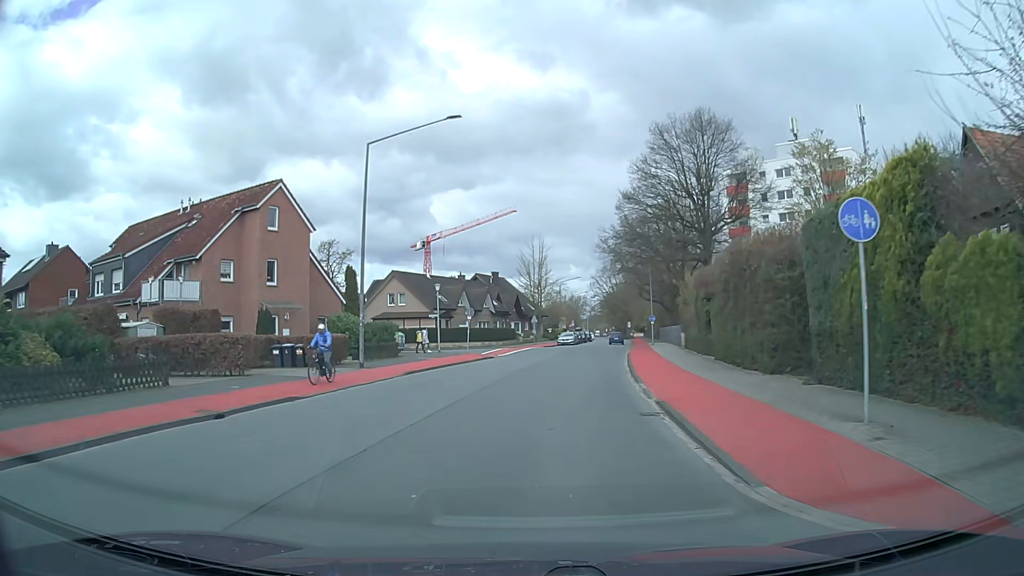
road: tertiary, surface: asphalt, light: Day
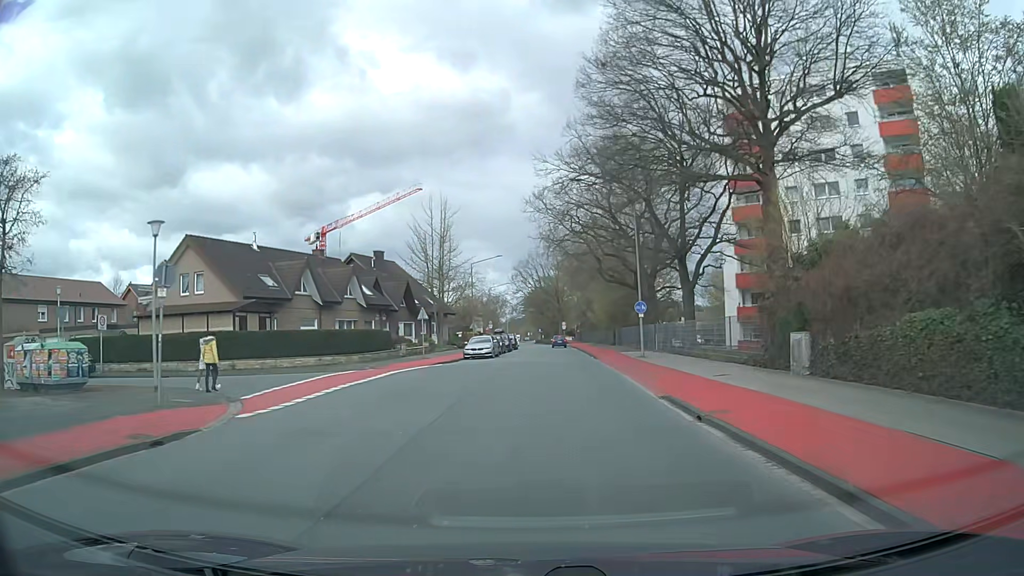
(+1.8, +31.6) m; +7°
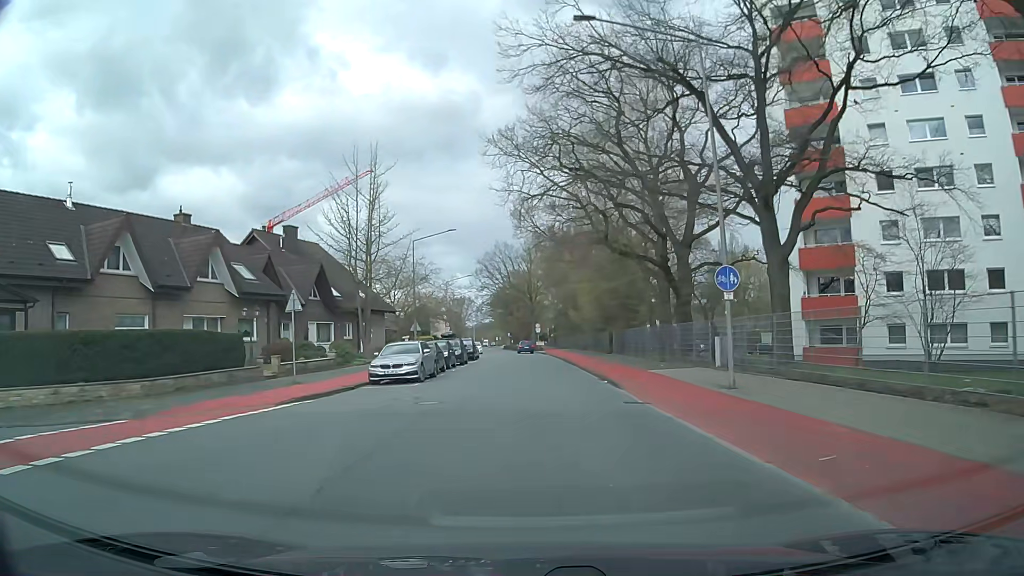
(+0.4, +19.4) m; +3°
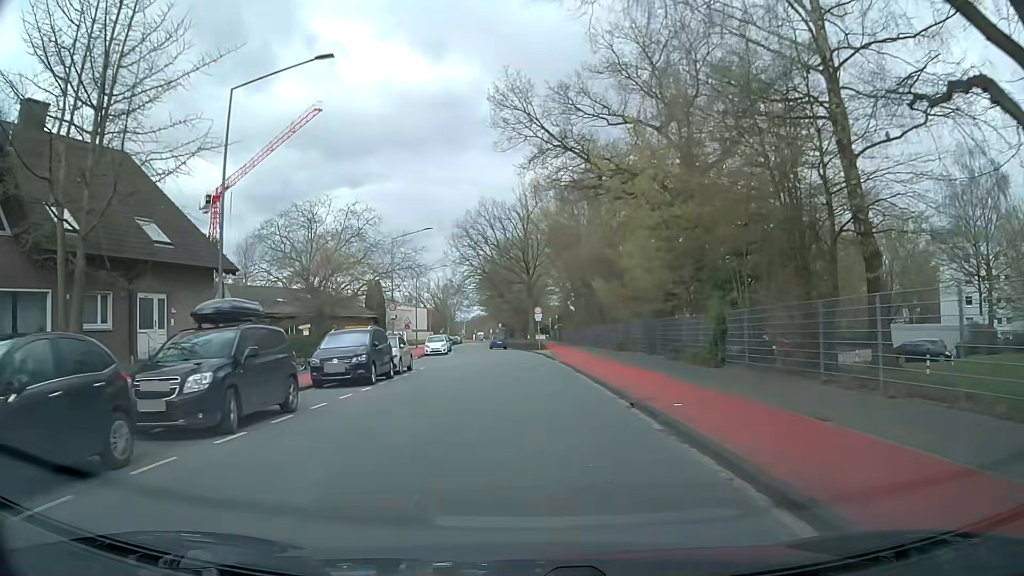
(+0.5, +31.0) m; 0°
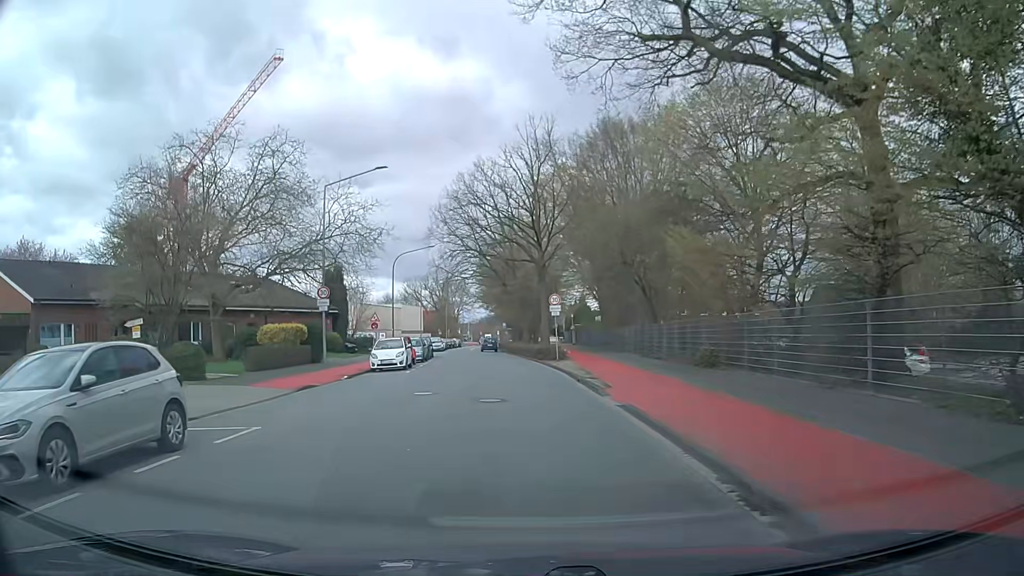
(-0.1, +19.0) m; -2°
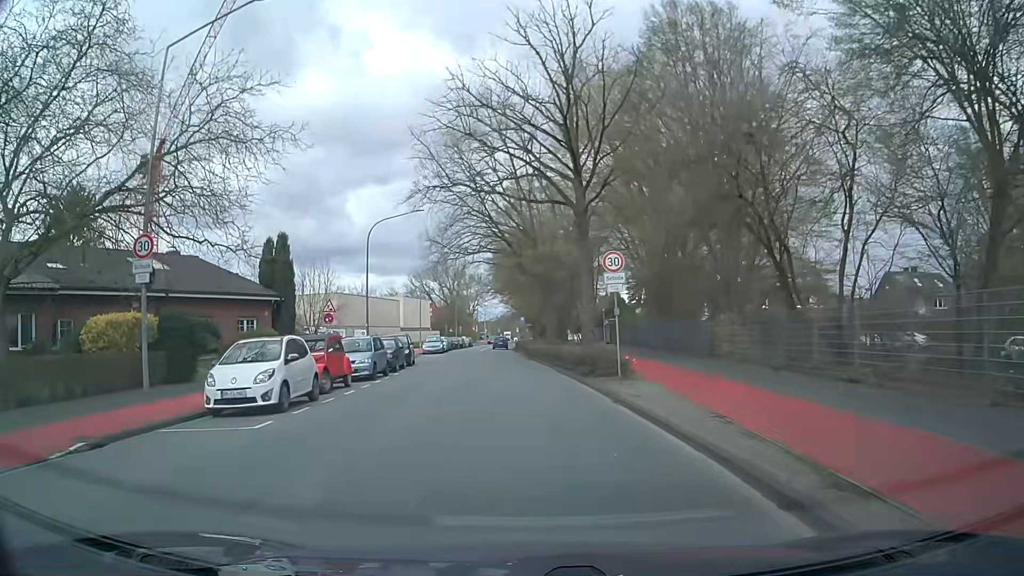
(-0.2, +17.6) m; -1°
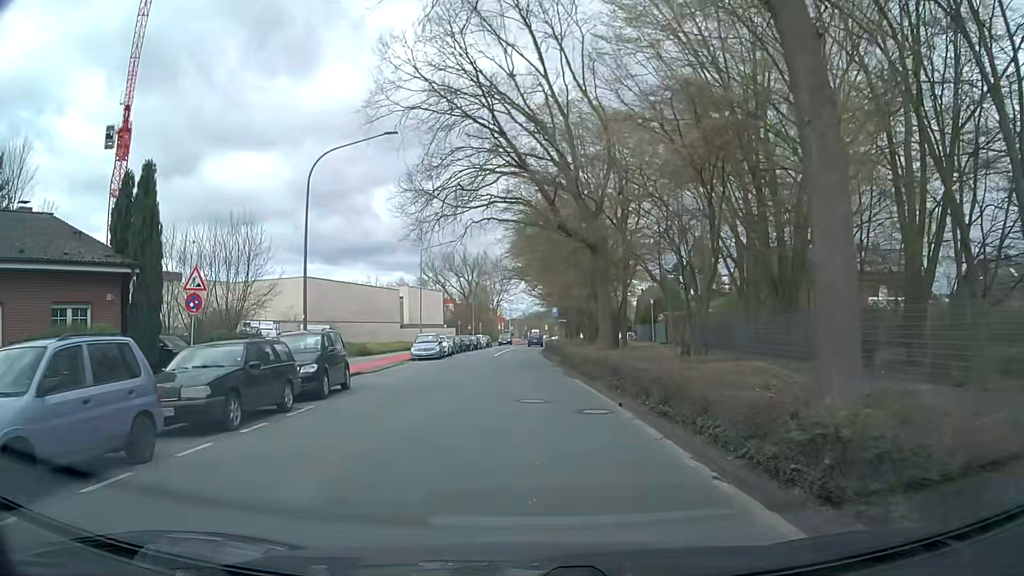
(-0.2, +17.8) m; -1°
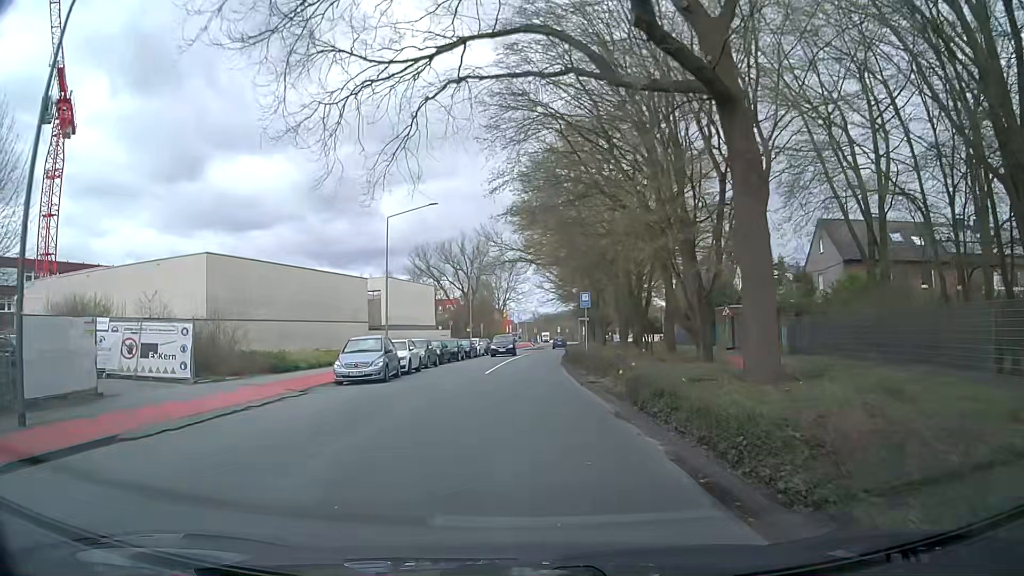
(-0.5, +18.0) m; -3°
(0, +10) (0, +20) (+1, +30) (+1, +40) (+2, +50) (+3, +60) (+4, +70) (+5, +80) (+6, +90) (+7, +100) m
